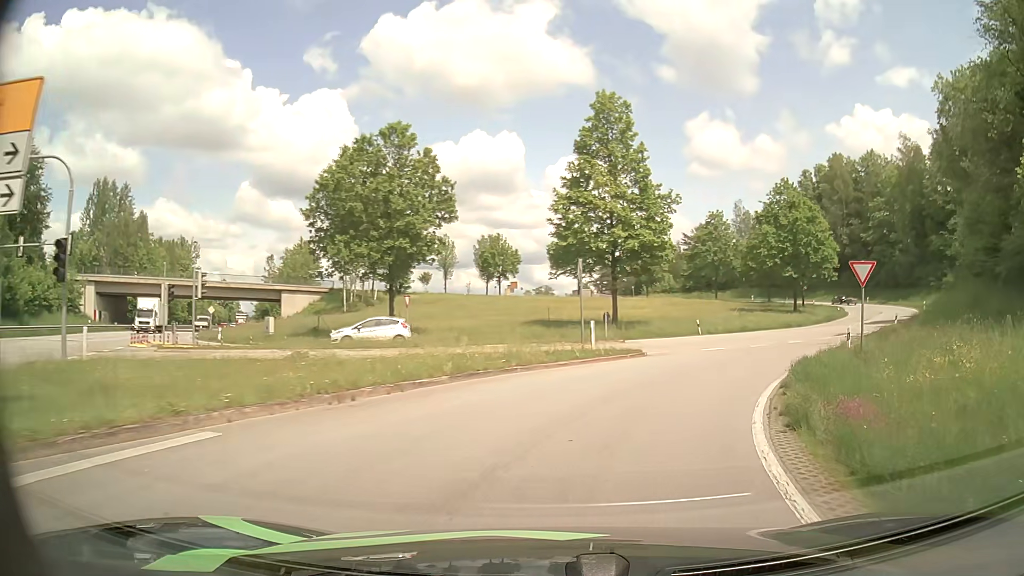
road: tertiary_link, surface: asphalt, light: Day
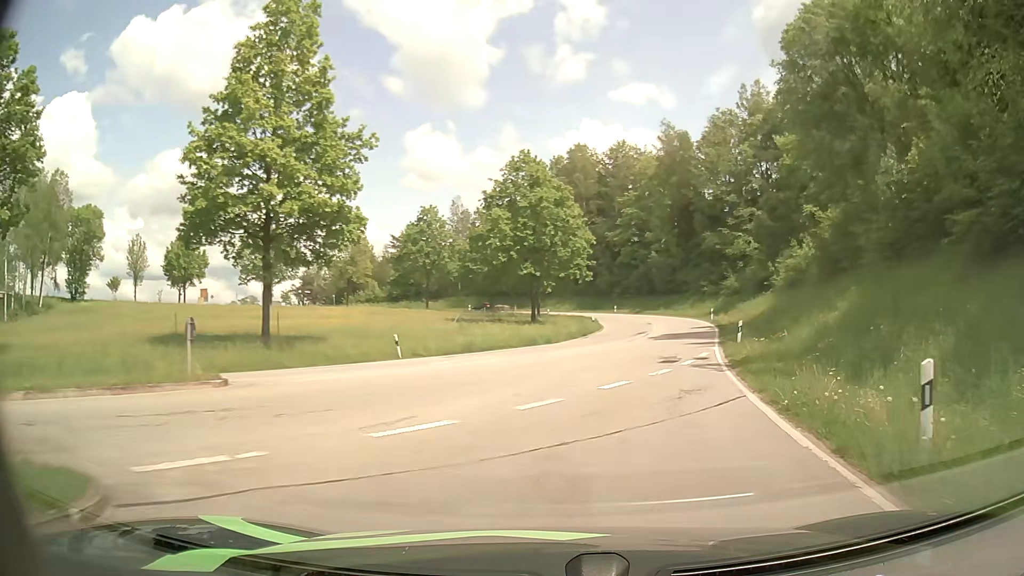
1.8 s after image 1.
(+3.8, +17.8) m; +24°
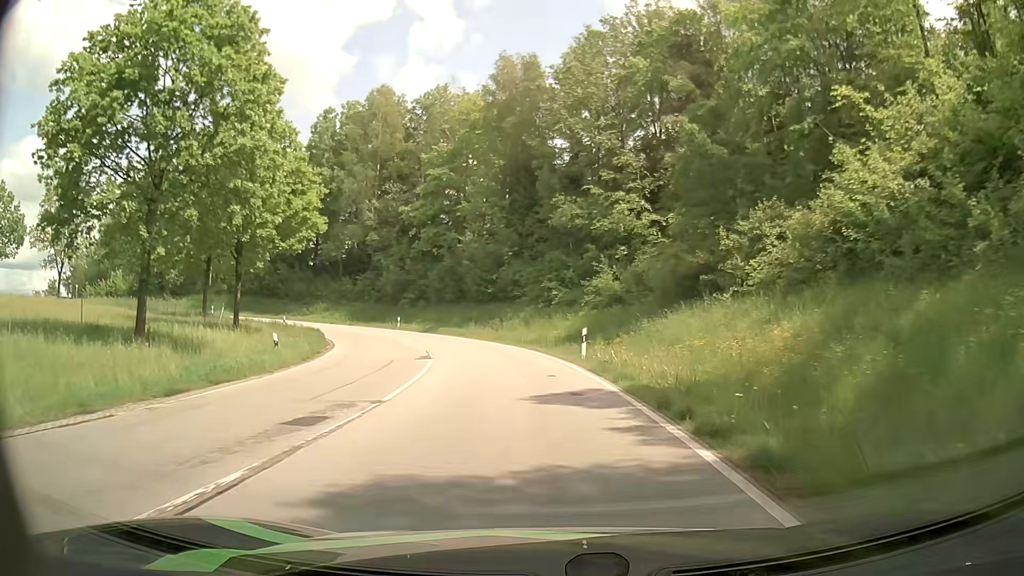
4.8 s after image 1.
(+7.0, +34.3) m; +15°
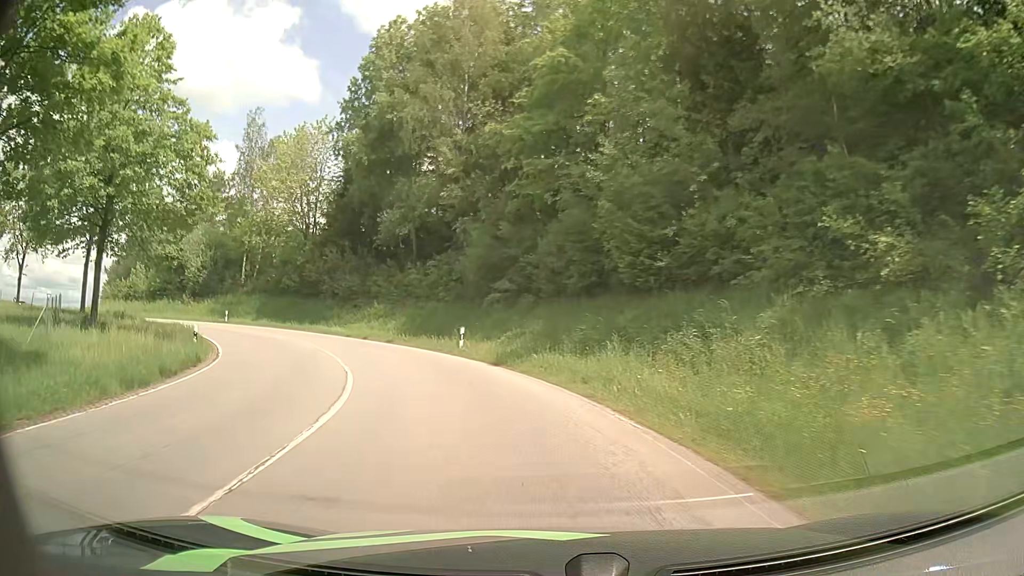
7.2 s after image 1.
(-2.4, +29.2) m; -13°
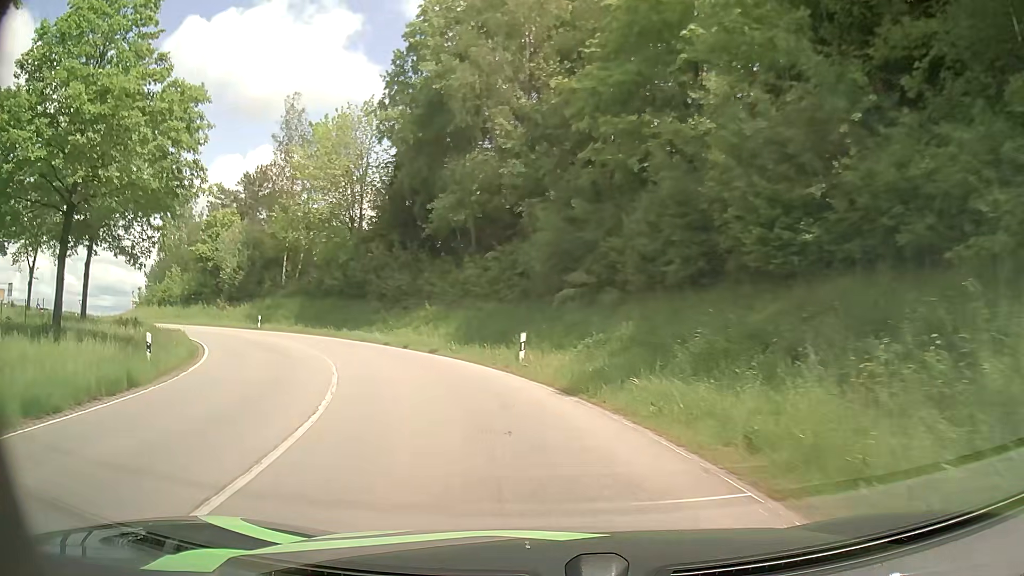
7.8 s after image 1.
(-0.3, +7.1) m; -6°
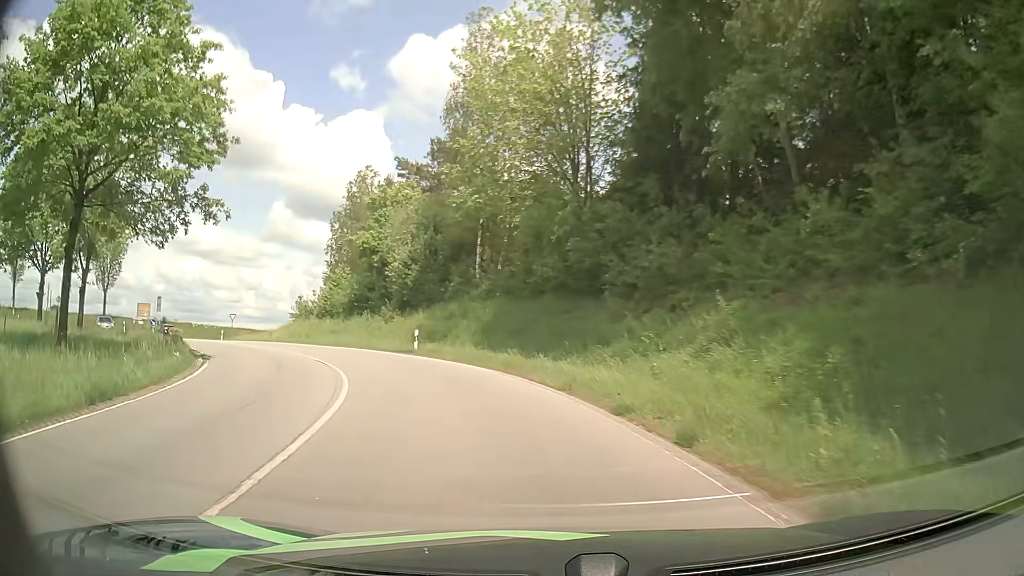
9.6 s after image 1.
(-4.0, +20.1) m; -23°
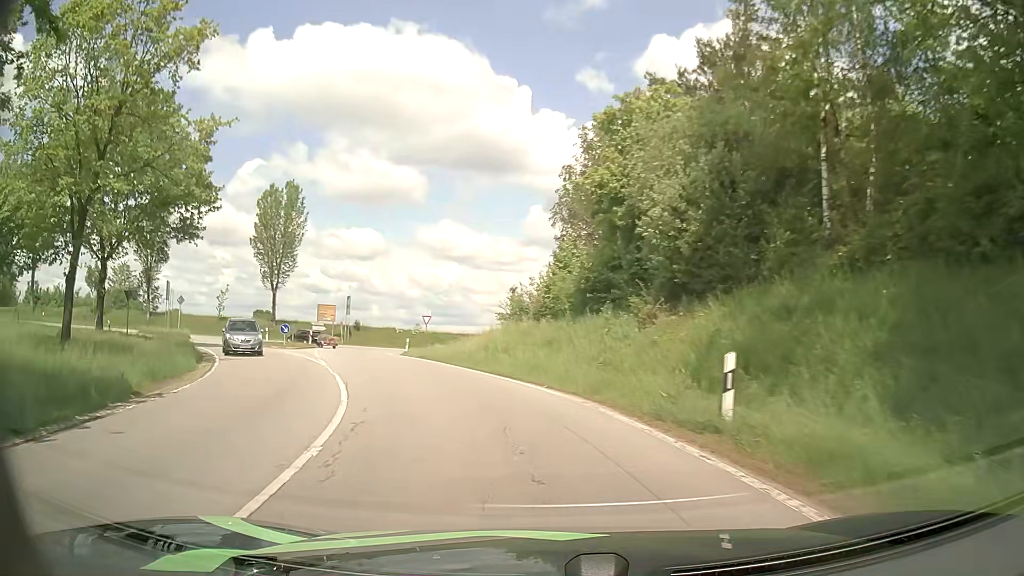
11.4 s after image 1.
(-3.8, +19.6) m; -22°
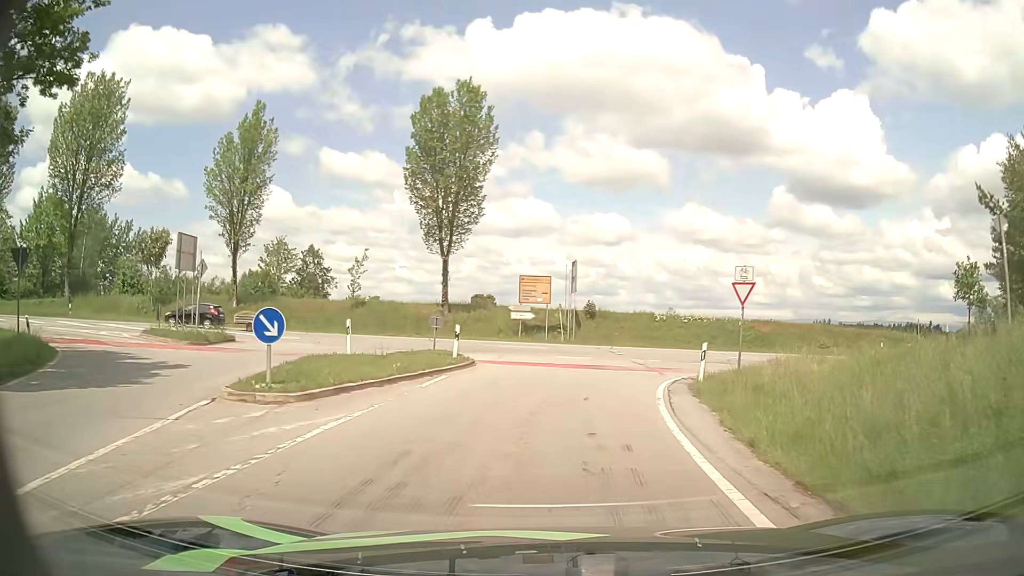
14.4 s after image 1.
(-7.2, +28.6) m; -22°
(0, +10) (+2, +20) (+8, +28) (+17, +33) (+26, +35) (+36, +36) (+46, +37) (+56, +38) (+66, +39) (+76, +40) m
